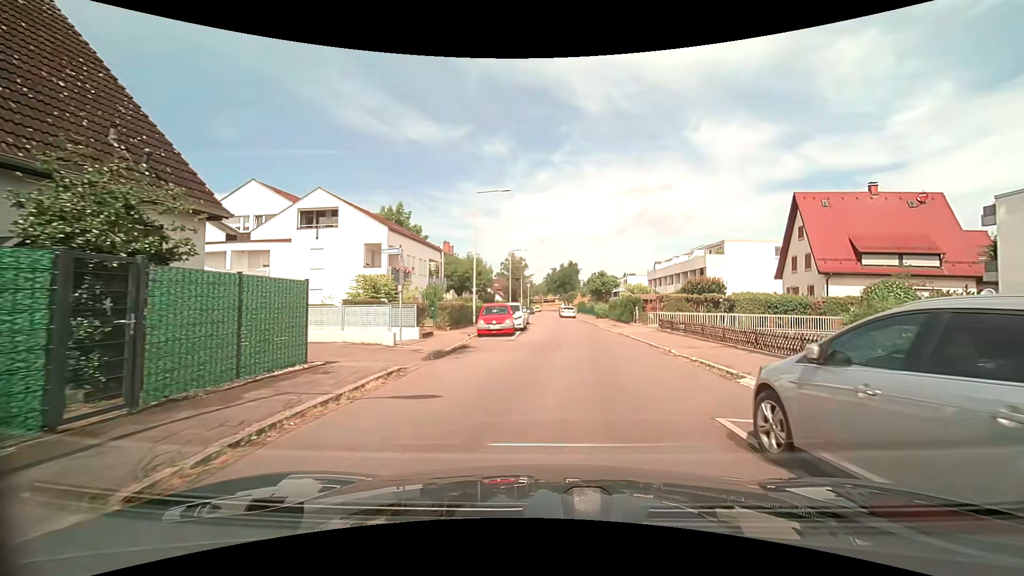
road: residential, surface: asphalt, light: Day
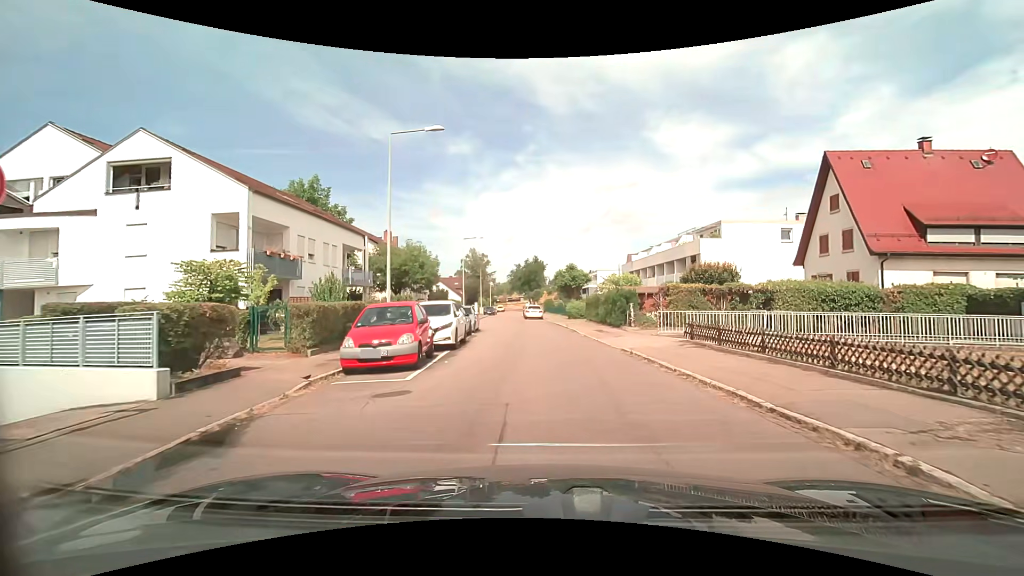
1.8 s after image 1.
(+0.4, +11.6) m; +5°
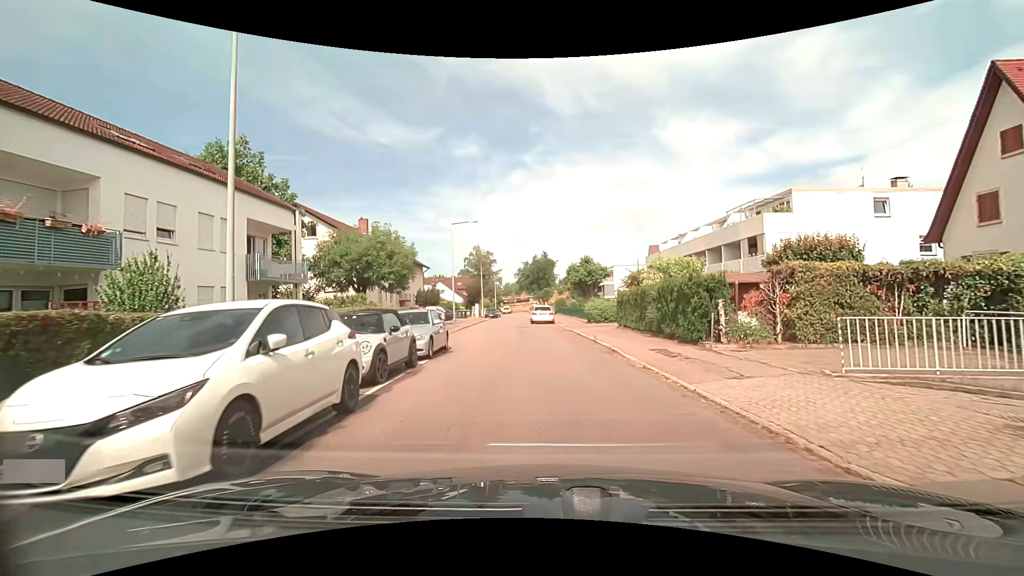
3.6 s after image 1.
(-0.3, +11.6) m; -3°
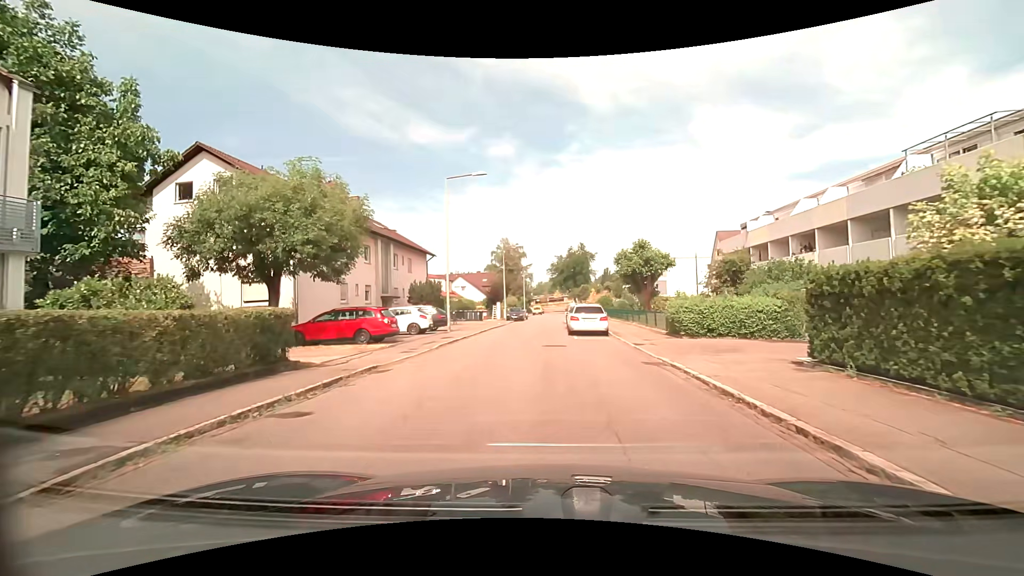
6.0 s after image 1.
(-0.3, +15.8) m; -3°
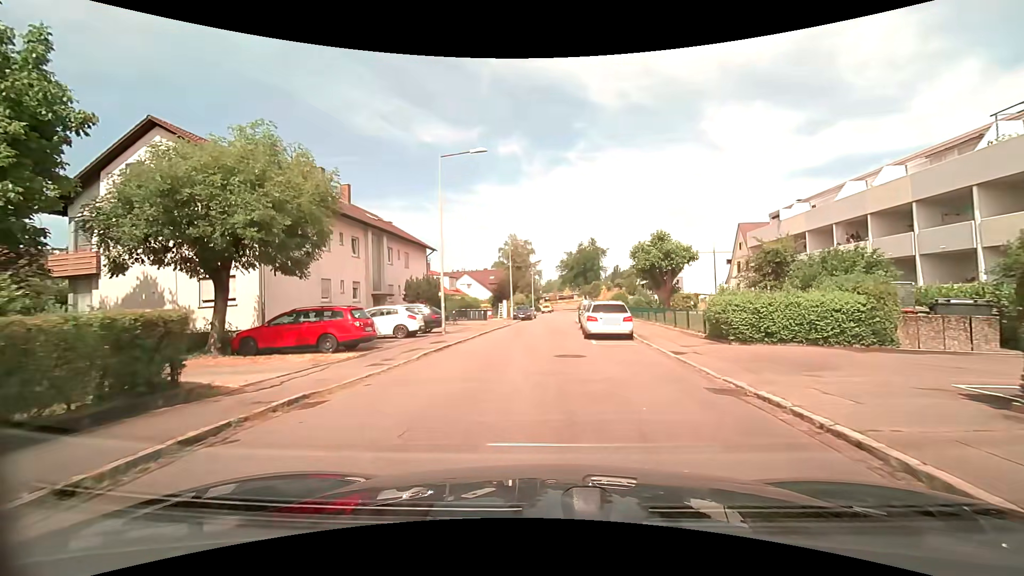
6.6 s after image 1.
(0.0, +4.0) m; -1°
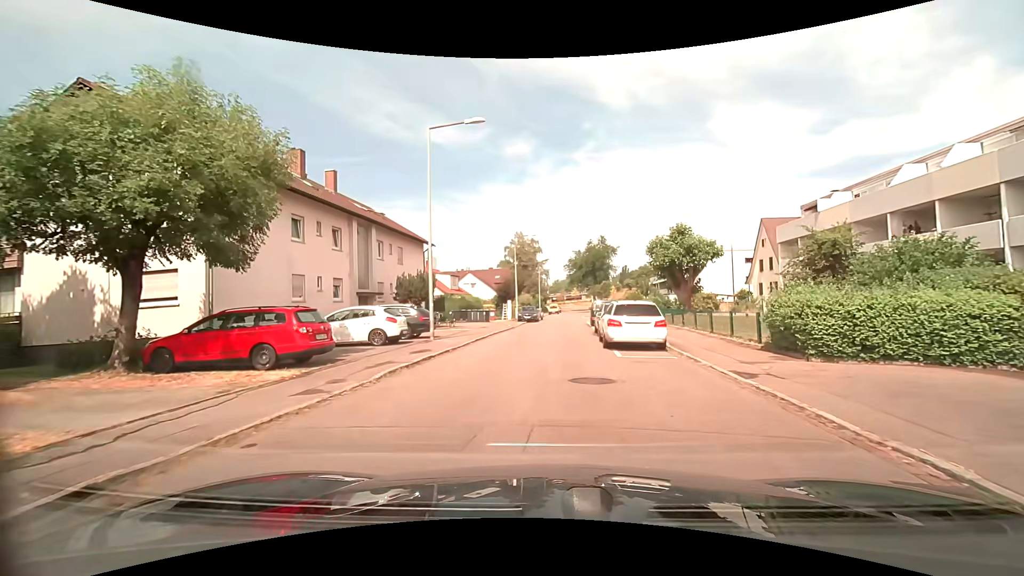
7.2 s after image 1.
(-0.1, +4.0) m; -2°
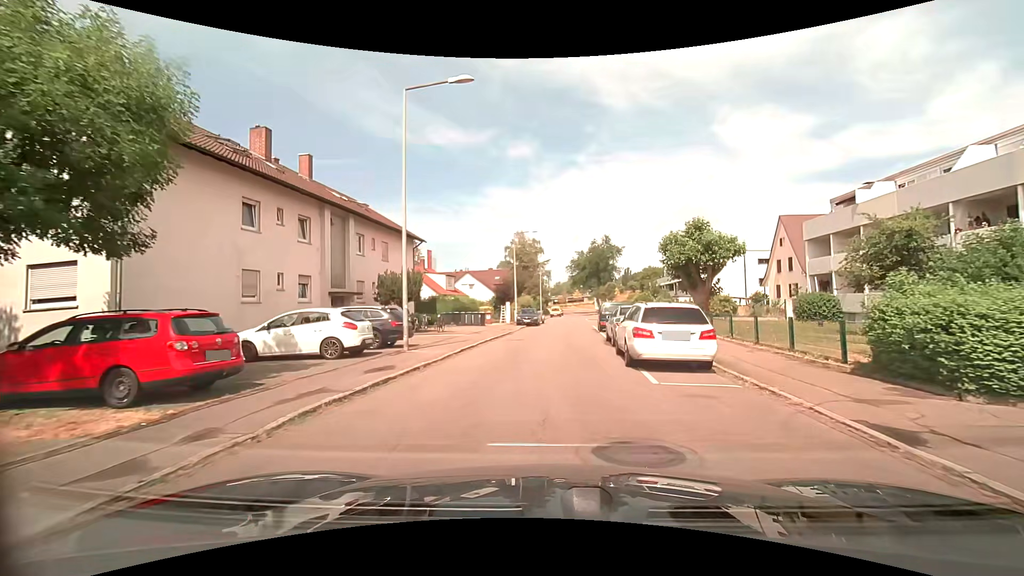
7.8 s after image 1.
(0.0, +4.0) m; 0°
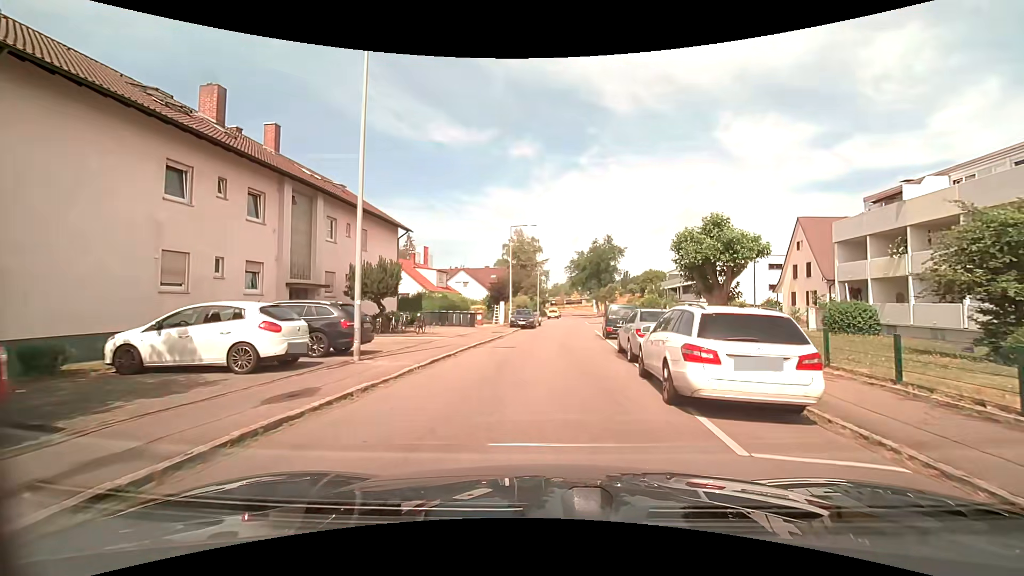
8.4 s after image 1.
(0.0, +4.0) m; 0°
(0, +10) (+1, +20) (+2, +30) (+3, +40) (+4, +50) (+5, +60) (+6, +70) (+7, +80) (+8, +90) (+9, +100) m
